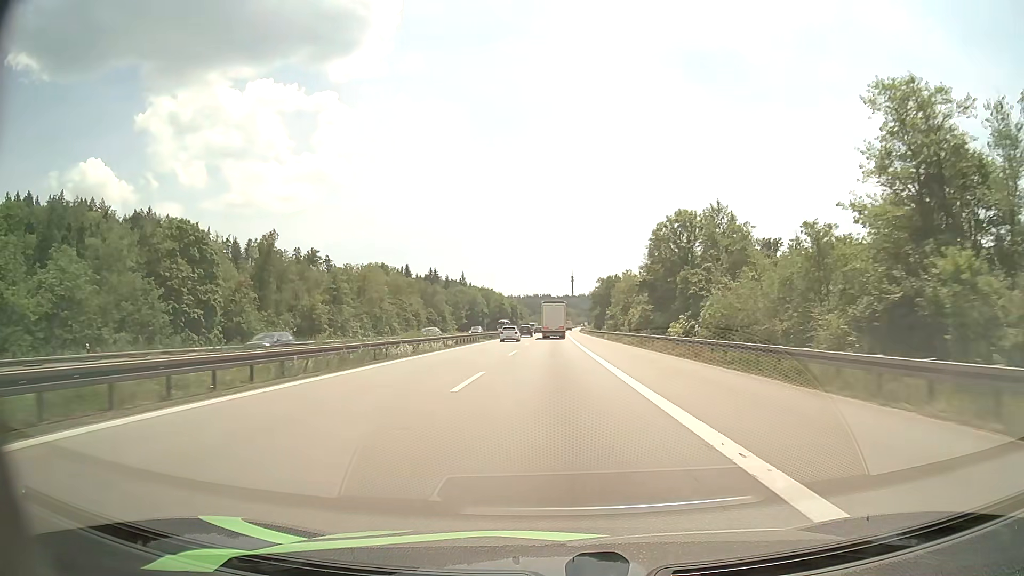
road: motorway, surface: asphalt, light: Day
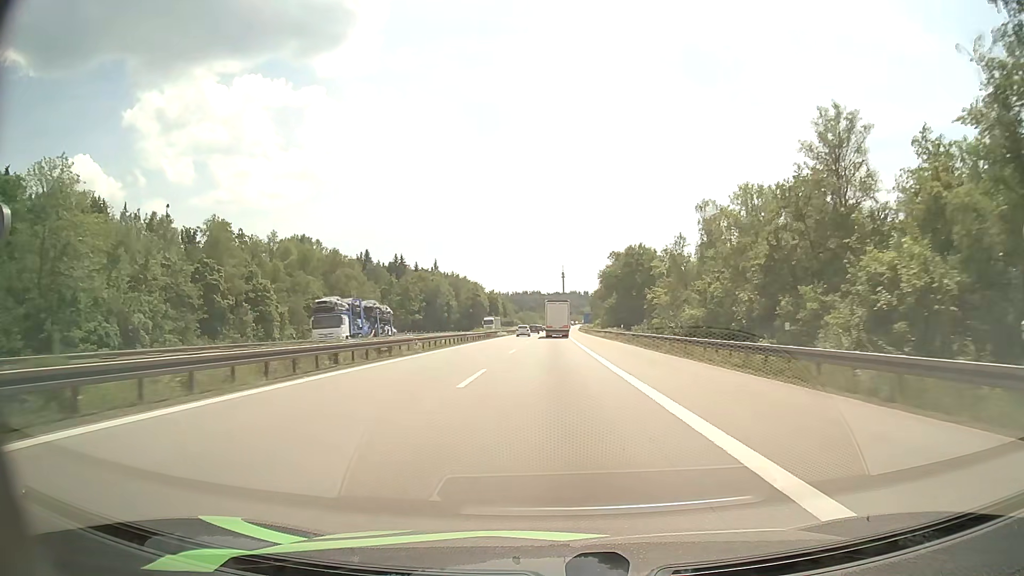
(+0.4, +71.3) m; +1°
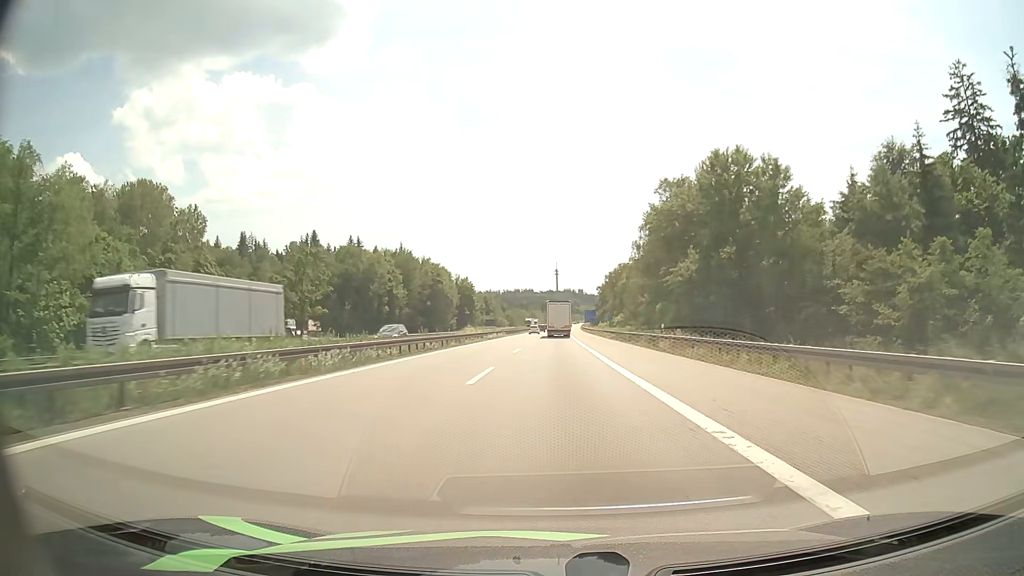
(+0.2, +70.9) m; +1°
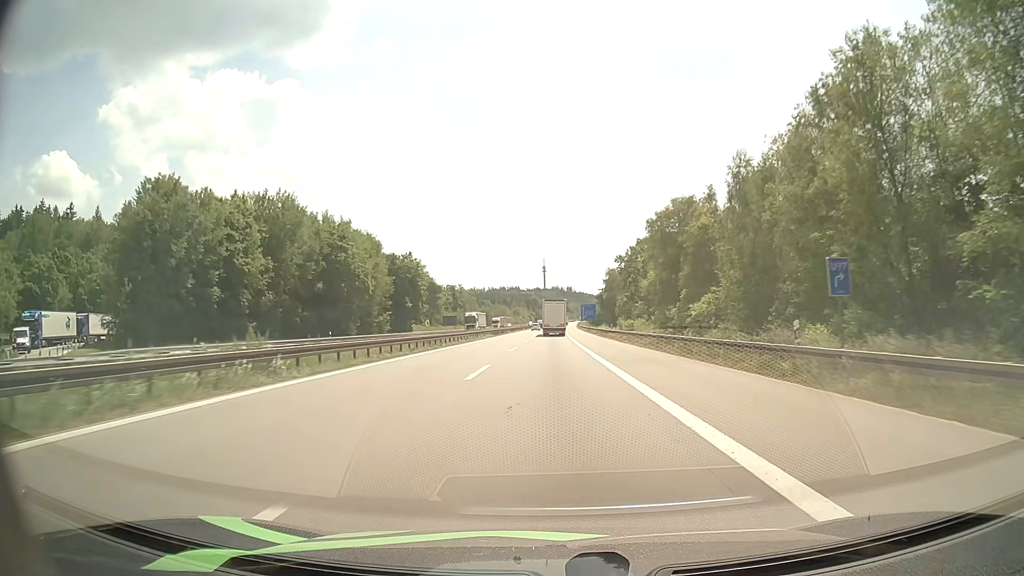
(+0.6, +71.1) m; +1°
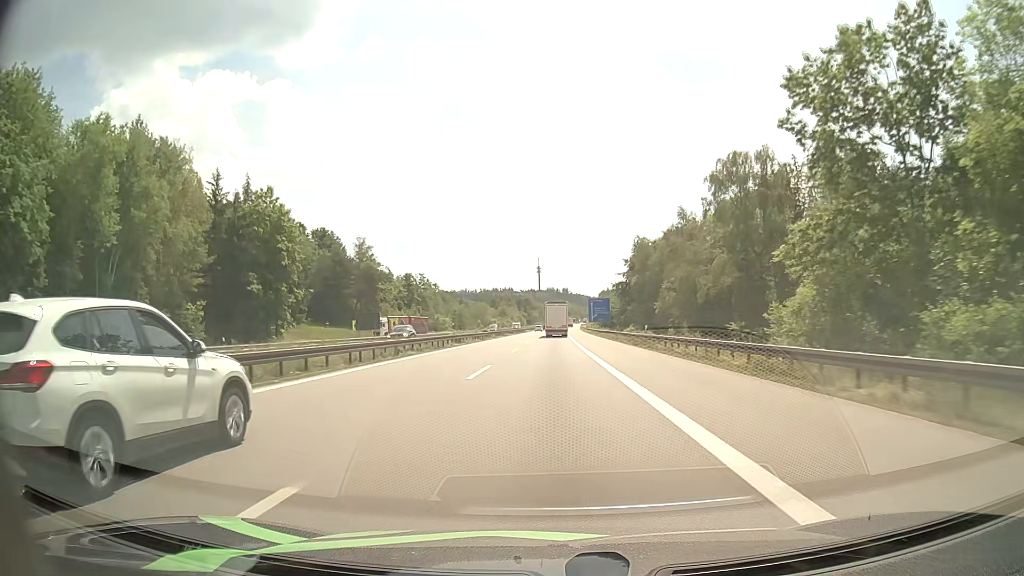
(+0.3, +71.4) m; 0°
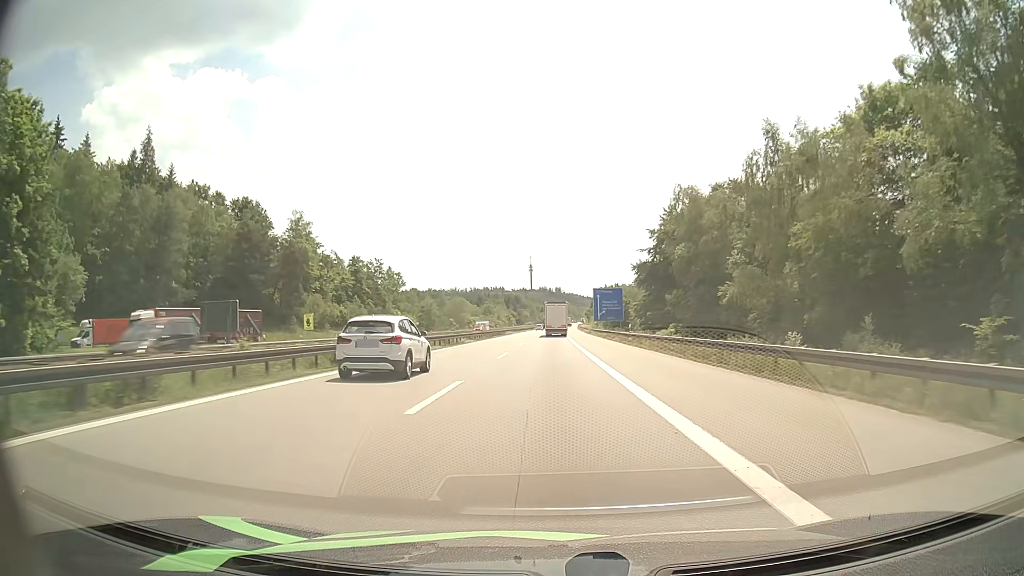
(+0.3, +42.9) m; +1°
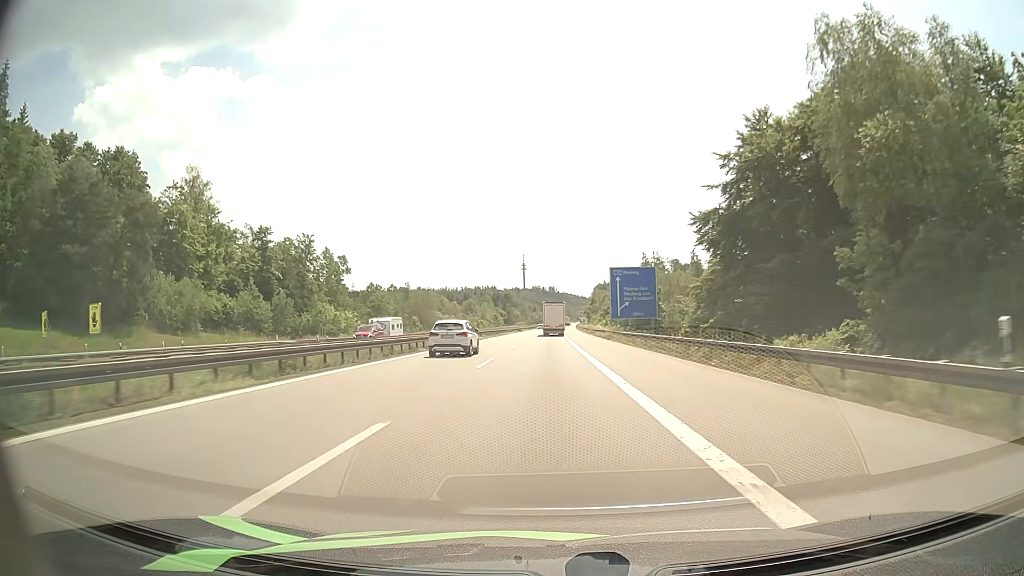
(+0.2, +42.9) m; +1°
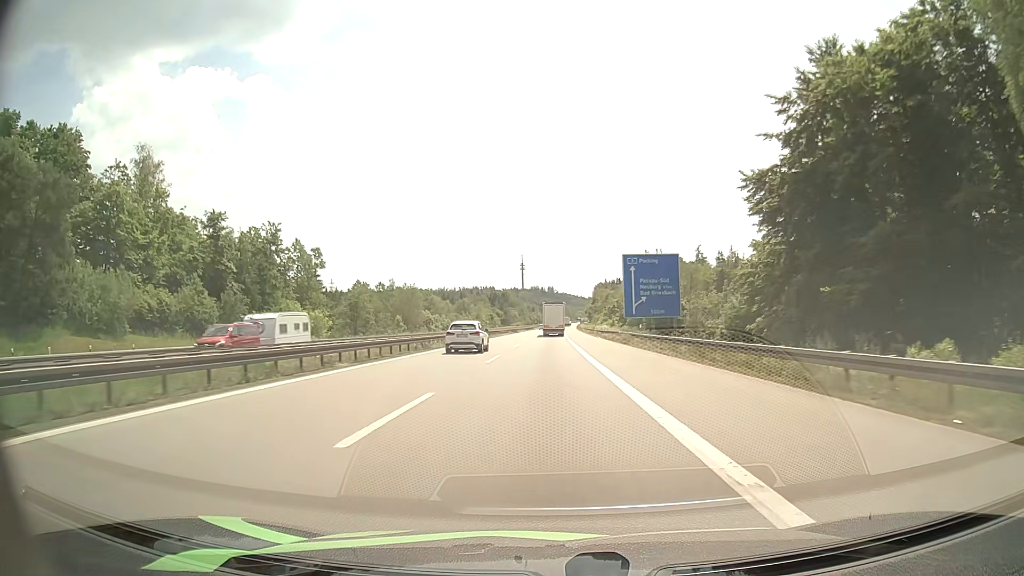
(0.0, +14.3) m; 0°
(0, +10) (0, +20) (0, +30) (0, +40) (0, +50) (0, +60) (0, +70) (0, +80) (0, +90) (+1, +100) m
